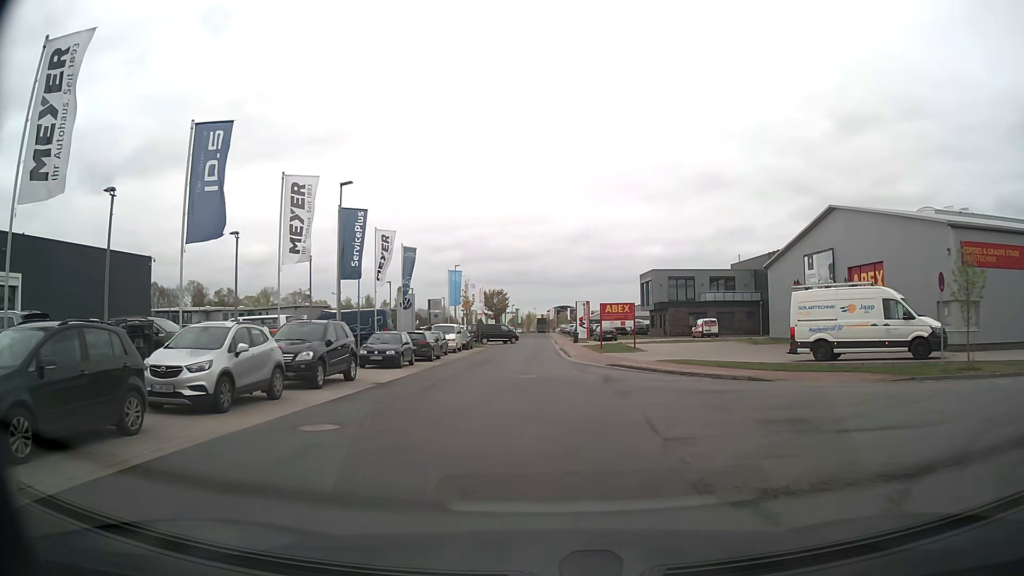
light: Day
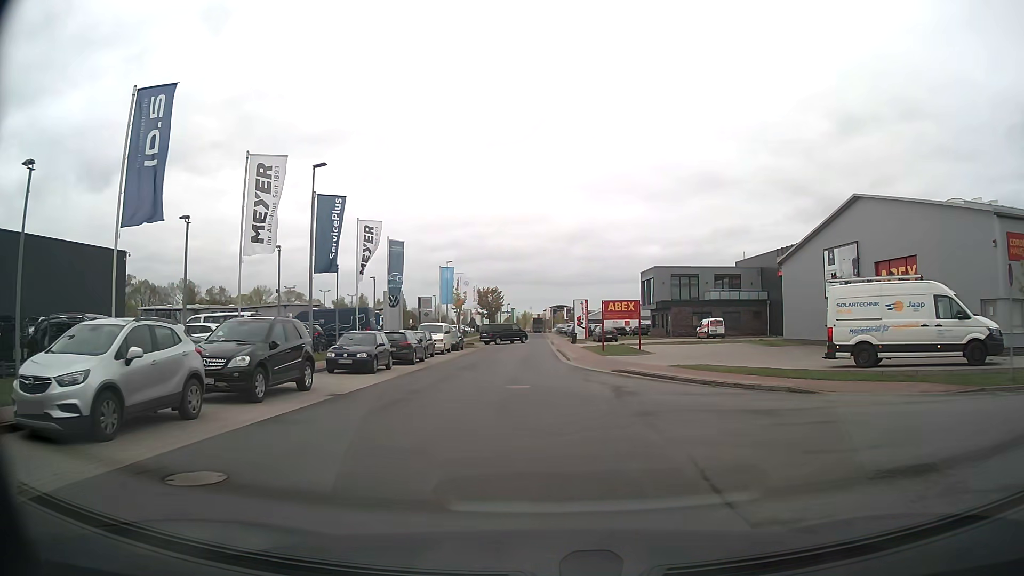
(0.0, +3.8) m; -1°
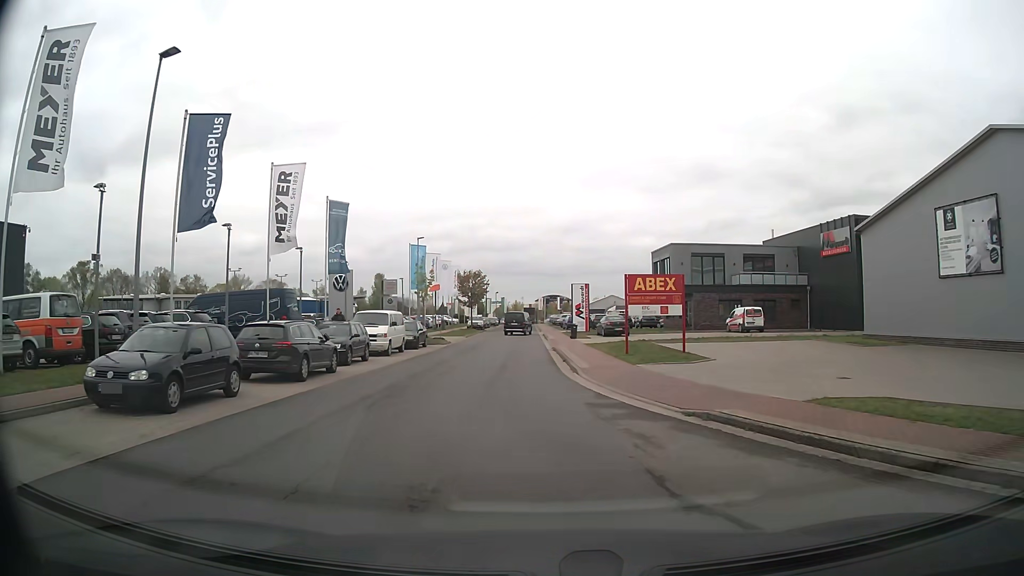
(+0.2, +13.0) m; +1°
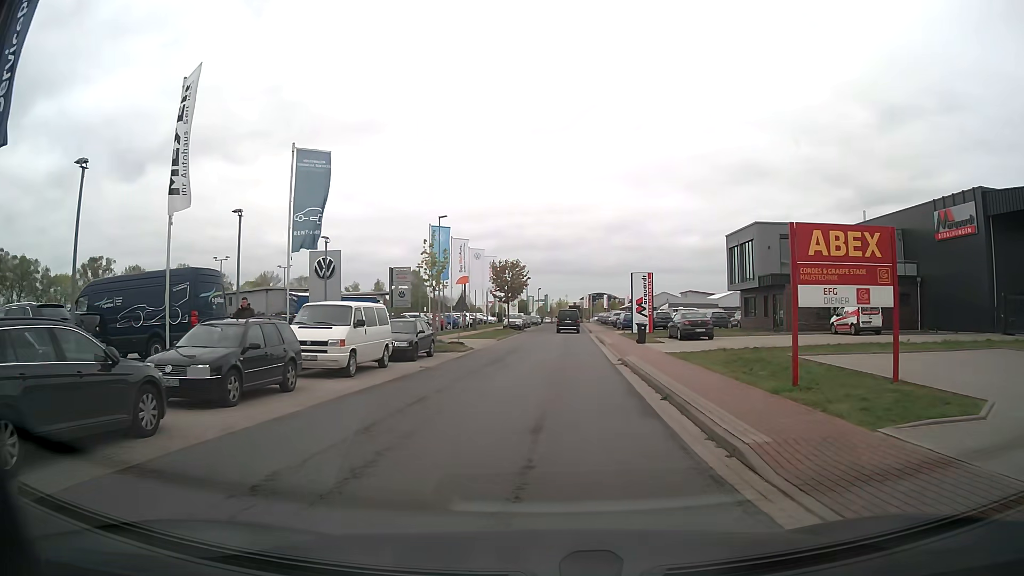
(-0.5, +11.4) m; -4°
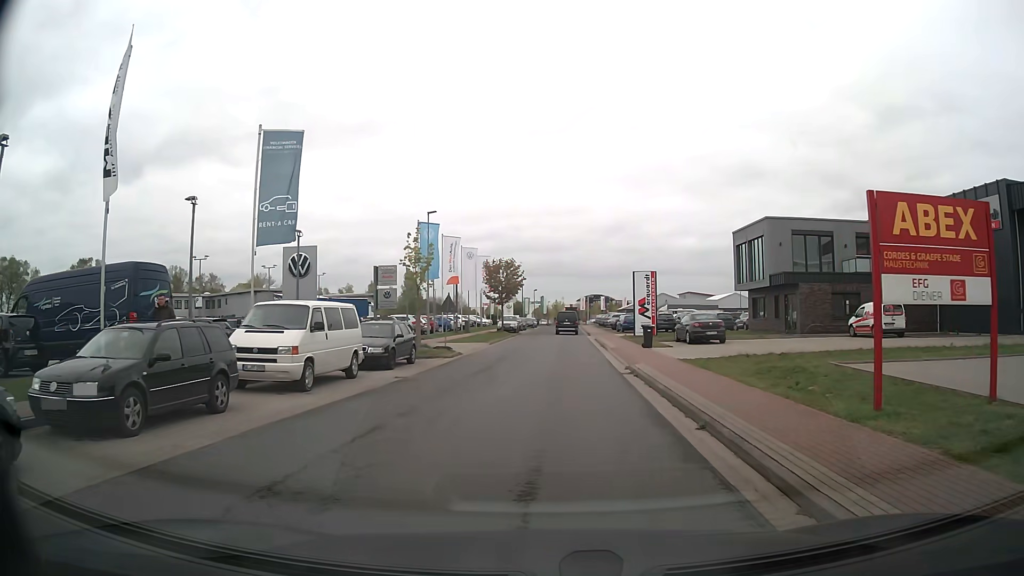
(0.0, +3.0) m; 0°
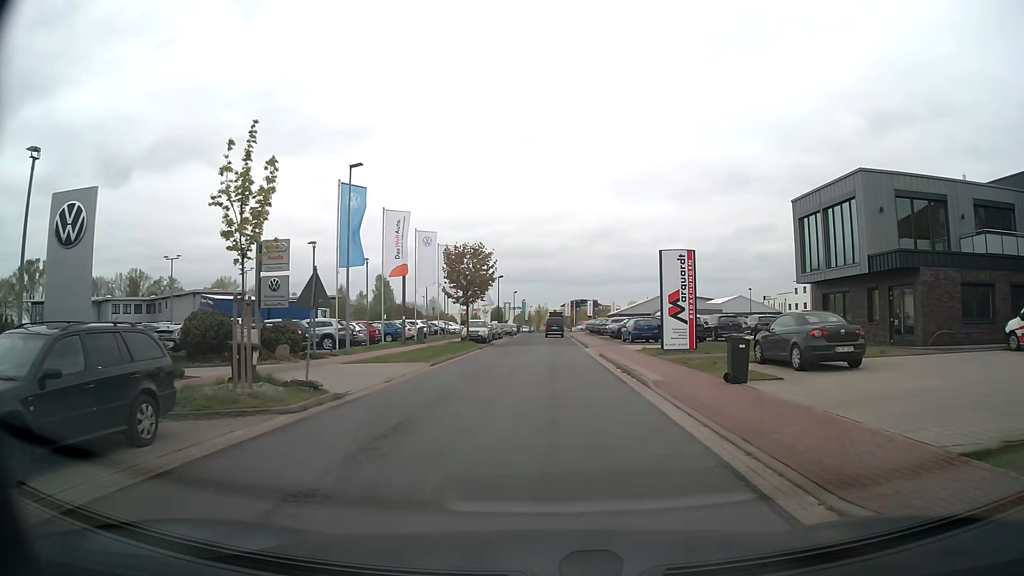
(+0.3, +15.6) m; +2°
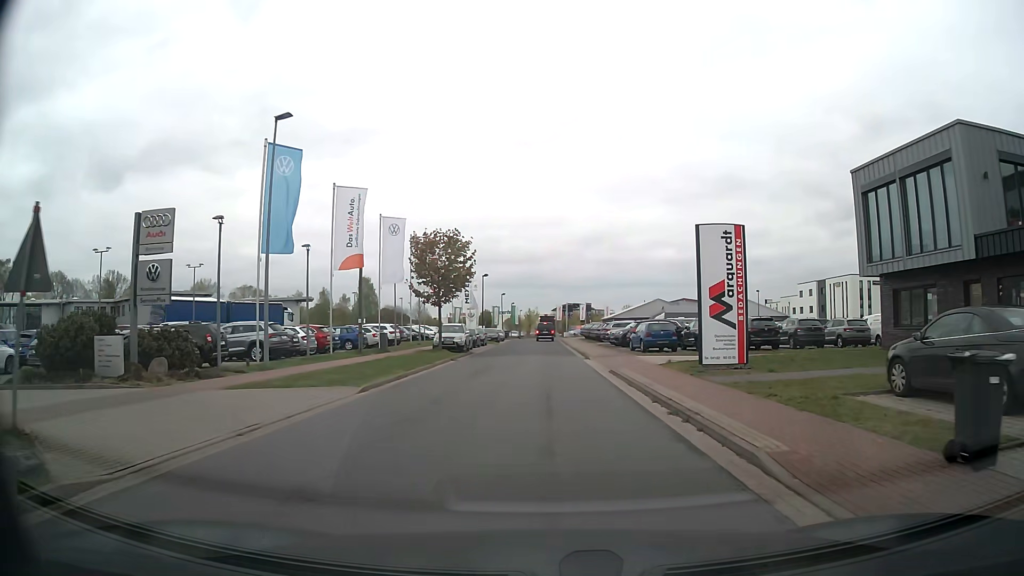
(0.0, +8.5) m; +1°
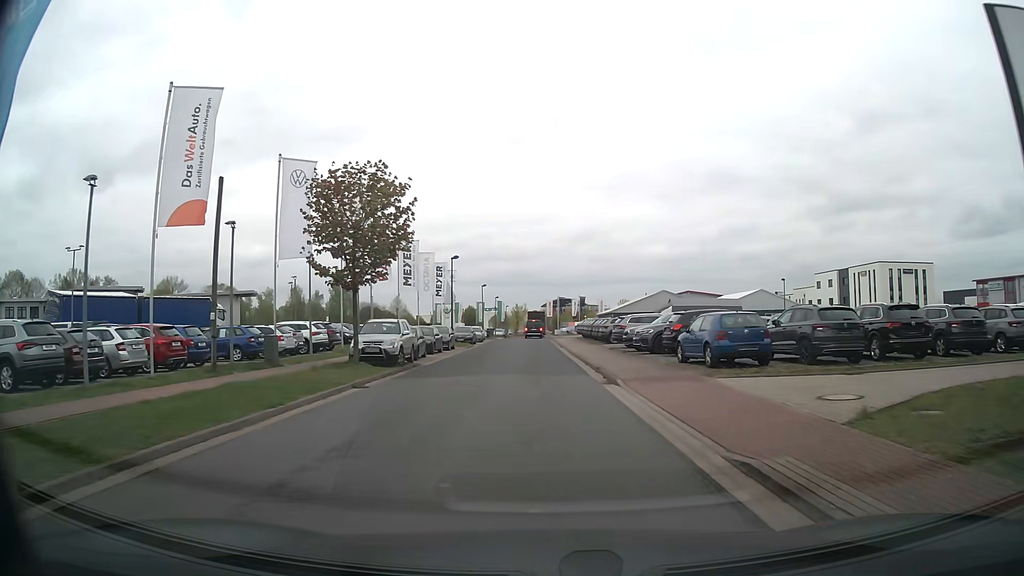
(+0.1, +15.0) m; 0°
(0, +10) (0, +20) (0, +30) (0, +40) (0, +50) (0, +60) (0, +70) (0, +80) (0, +90) (-3, +100) m
